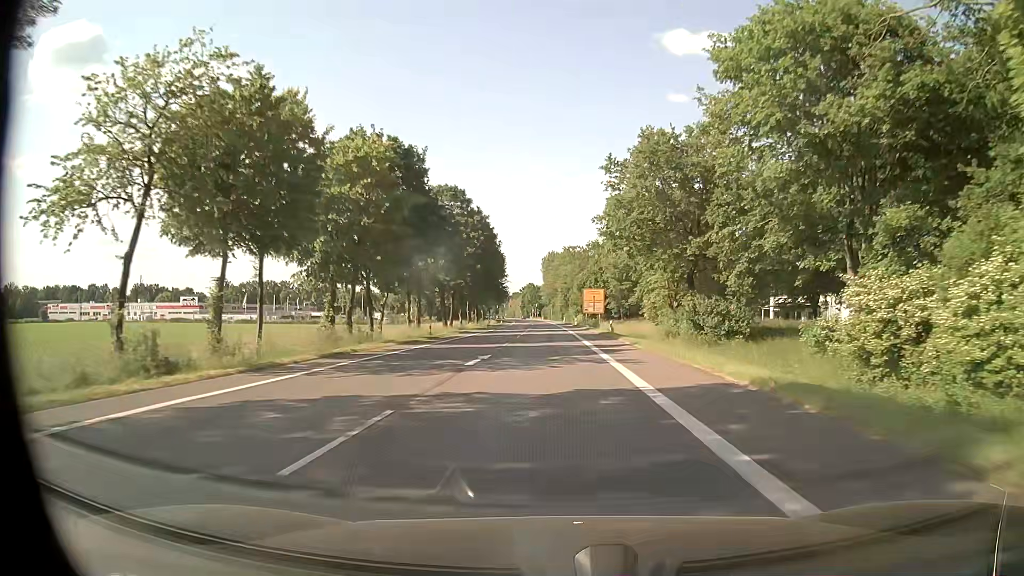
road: primary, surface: asphalt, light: Day
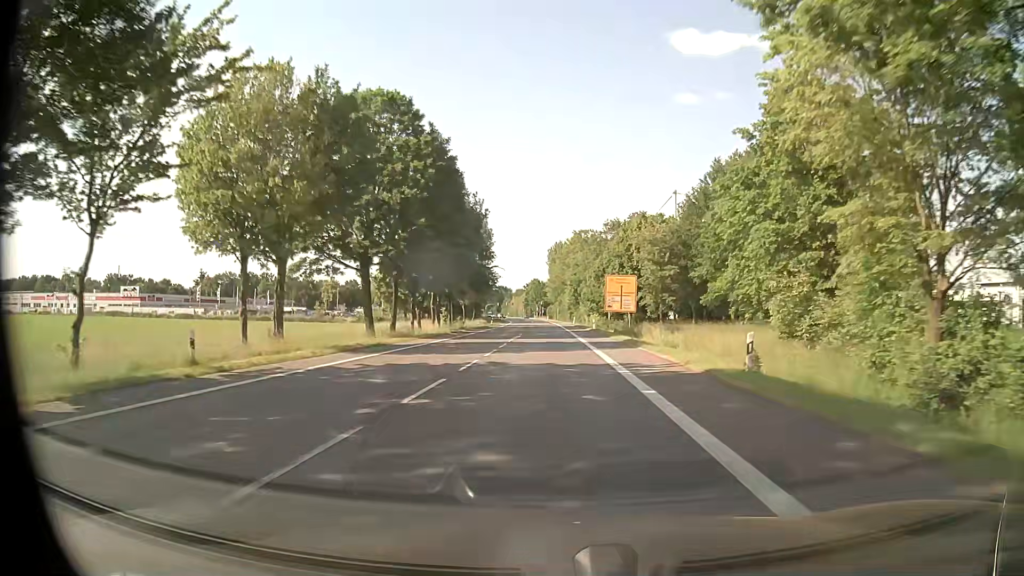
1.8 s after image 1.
(-0.1, +33.3) m; 0°
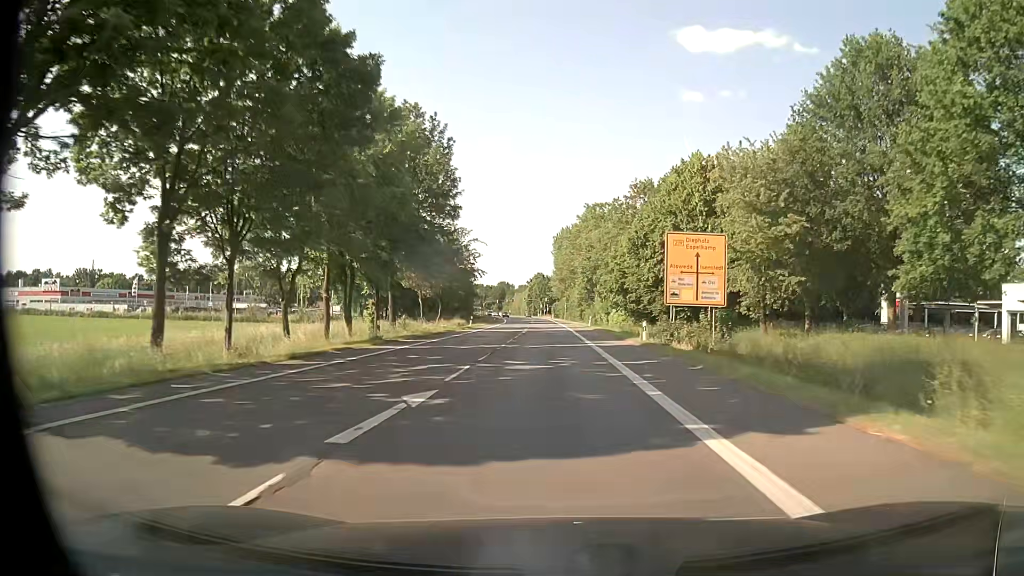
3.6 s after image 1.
(-0.3, +33.3) m; -1°
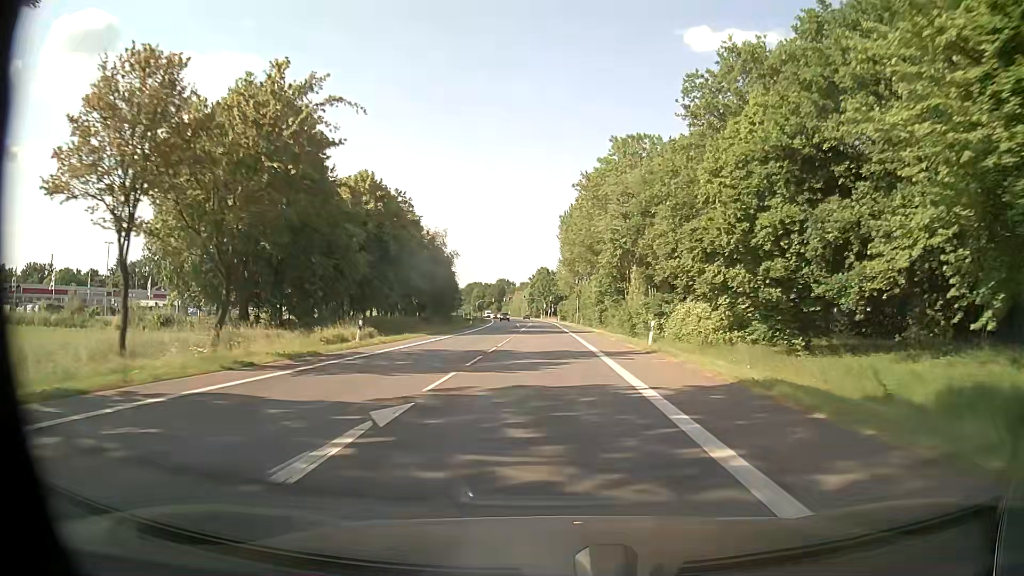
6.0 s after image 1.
(-0.2, +44.3) m; 0°
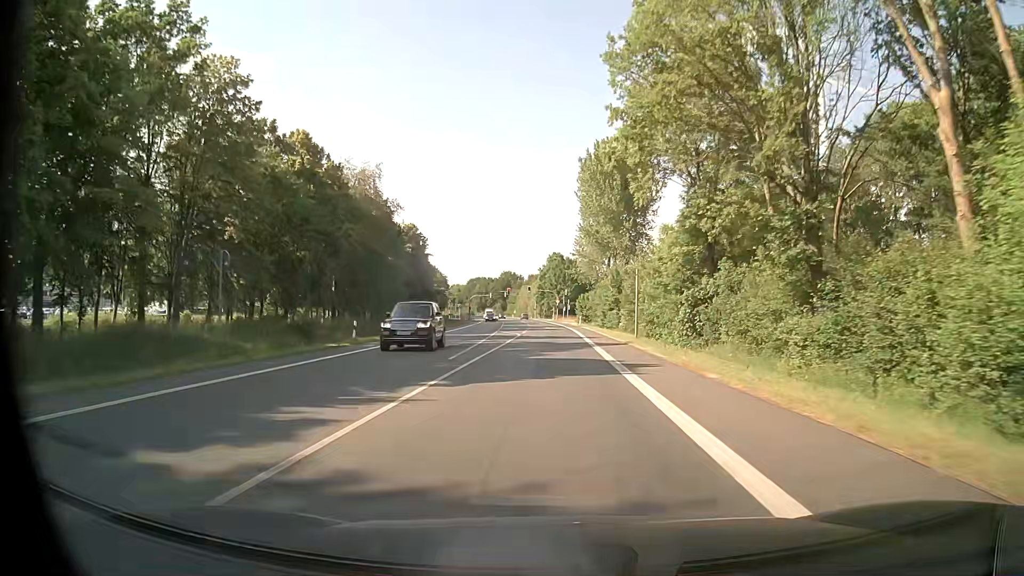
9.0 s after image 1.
(-0.6, +55.3) m; -1°
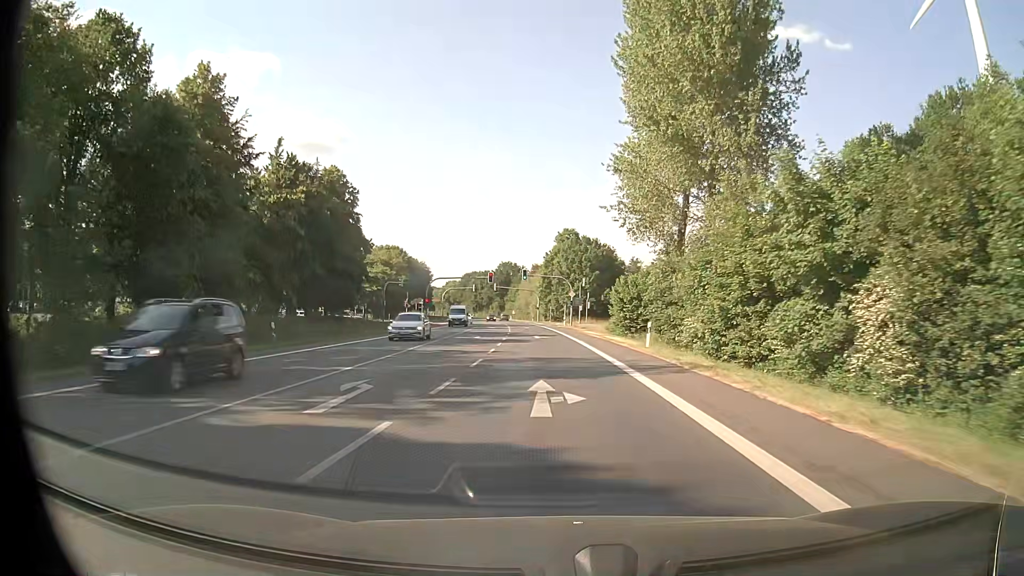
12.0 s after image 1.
(-0.5, +55.2) m; -1°
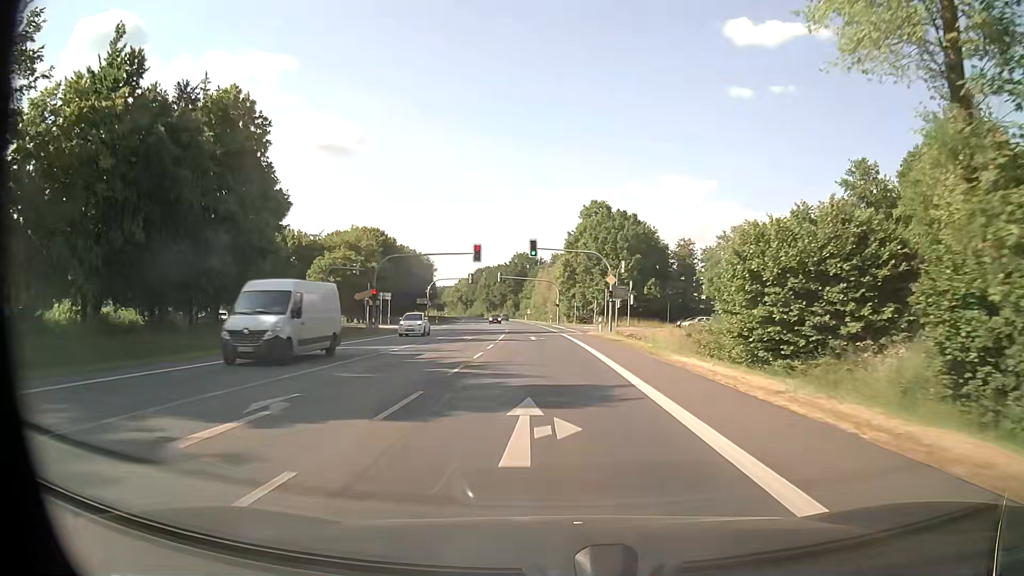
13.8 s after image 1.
(-0.5, +33.1) m; -2°
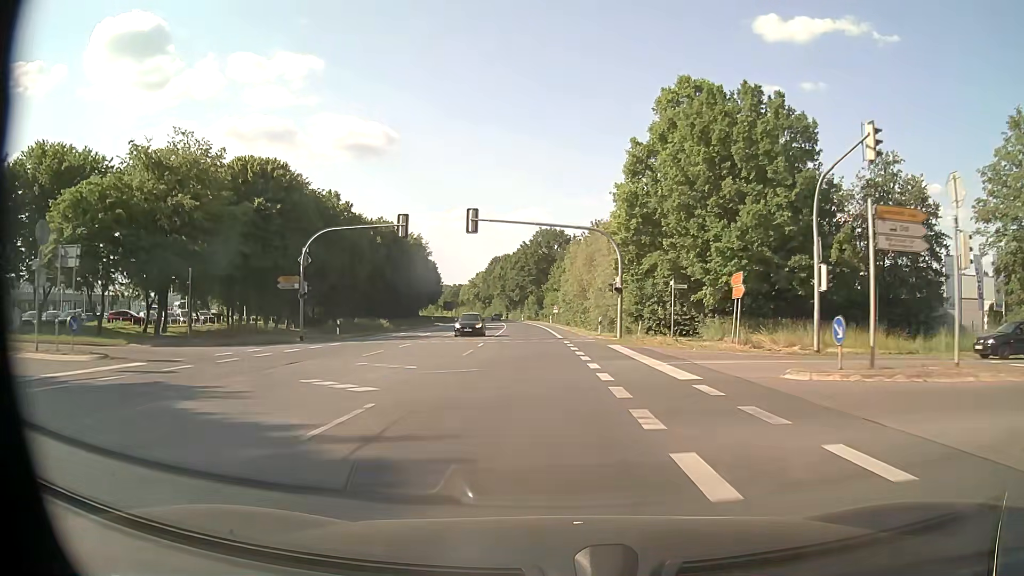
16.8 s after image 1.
(-1.6, +55.0) m; -3°
(0, +10) (0, +20) (-1, +30) (-1, +40) (-2, +50) (-2, +60) (-3, +70) (-4, +80) (-5, +90) (-6, +100) m
